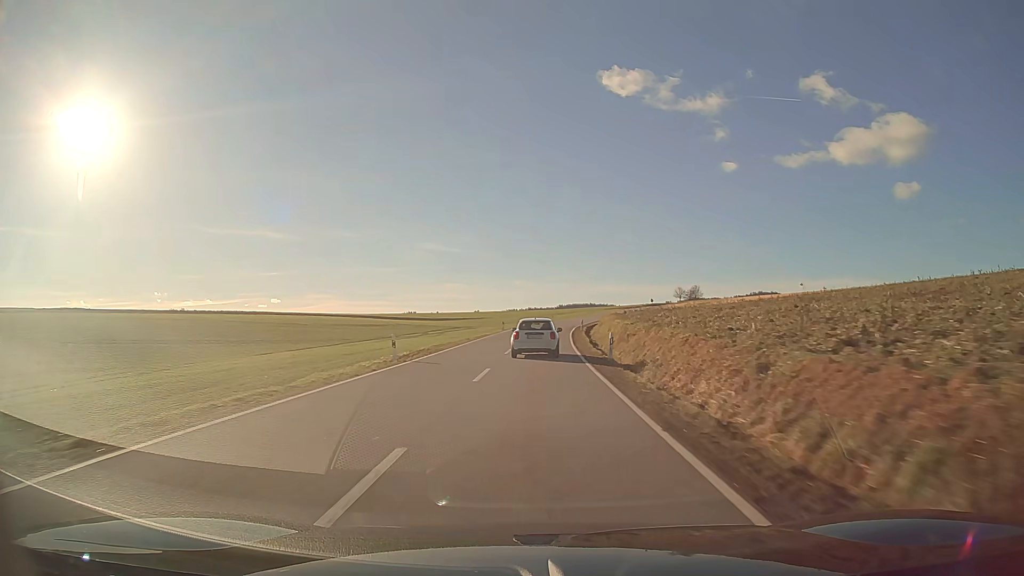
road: secondary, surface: asphalt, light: Day
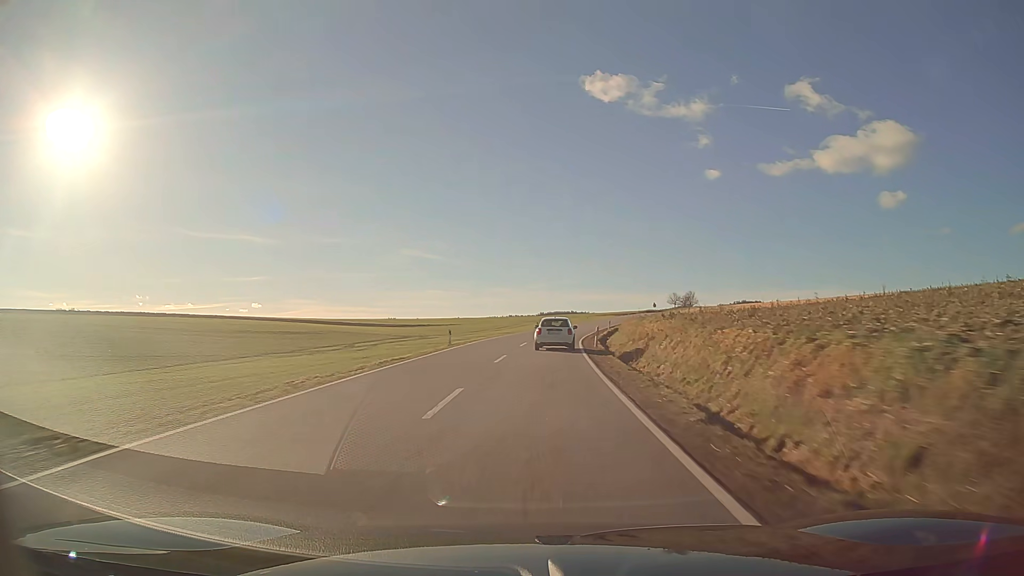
(+0.4, +30.1) m; +2°
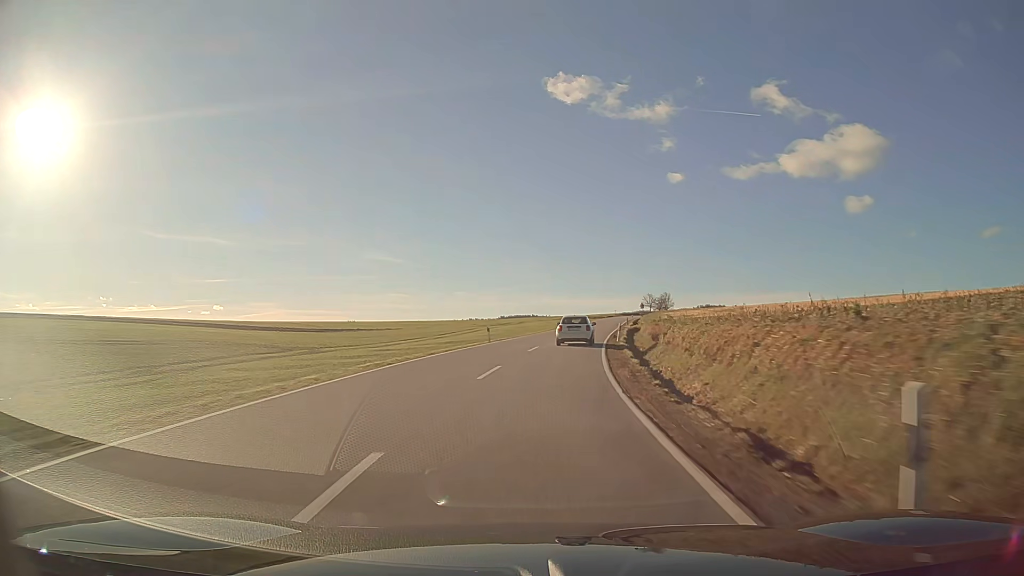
(+1.0, +30.6) m; +4°
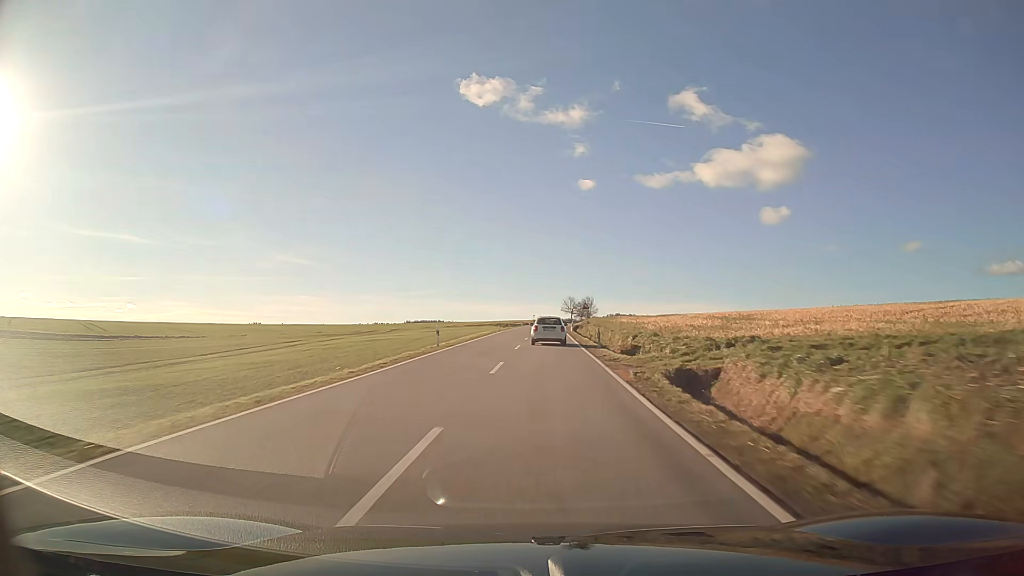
(+3.0, +46.3) m; +7°
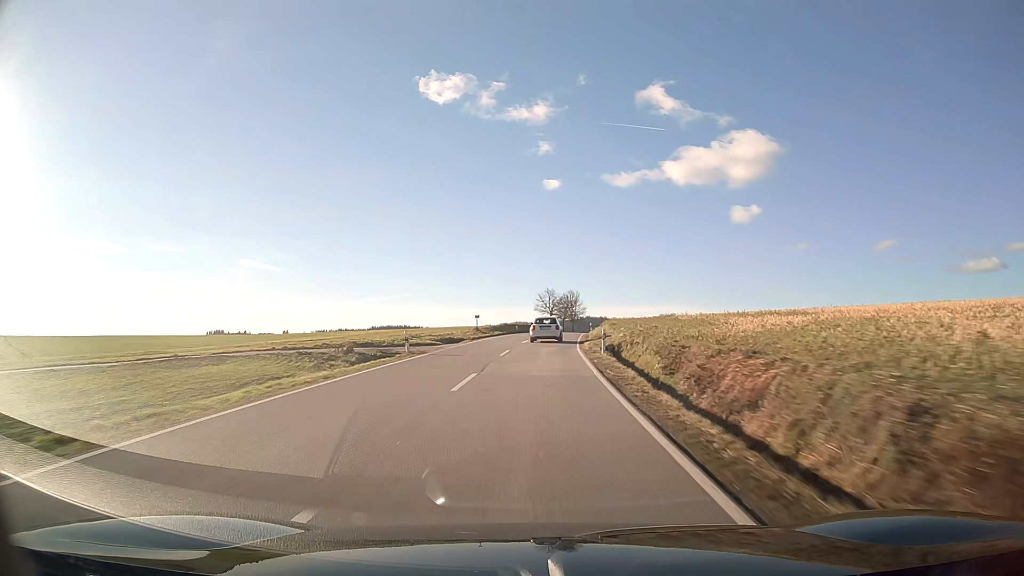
(+1.9, +75.9) m; +3°
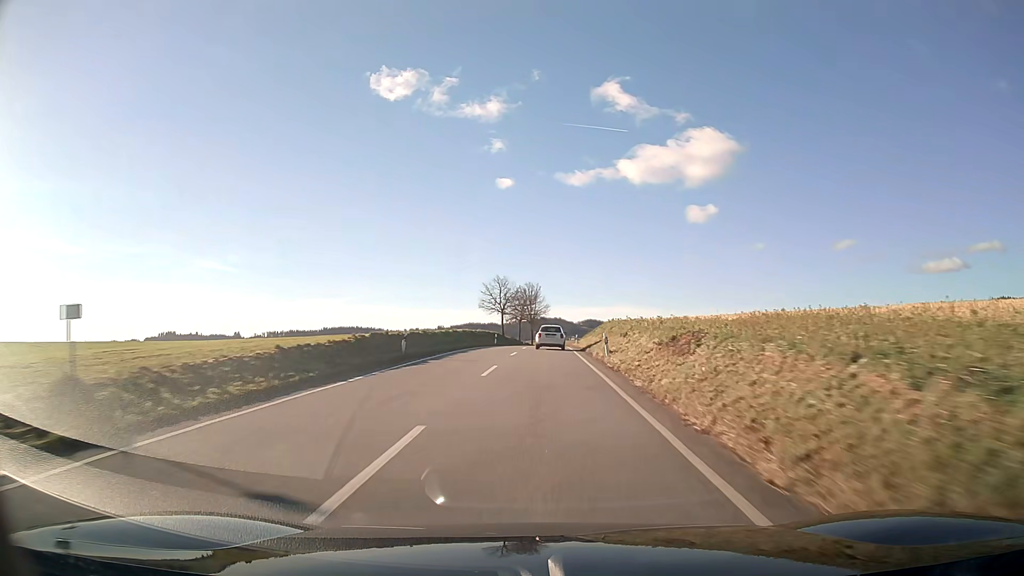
(+1.4, +44.1) m; +4°
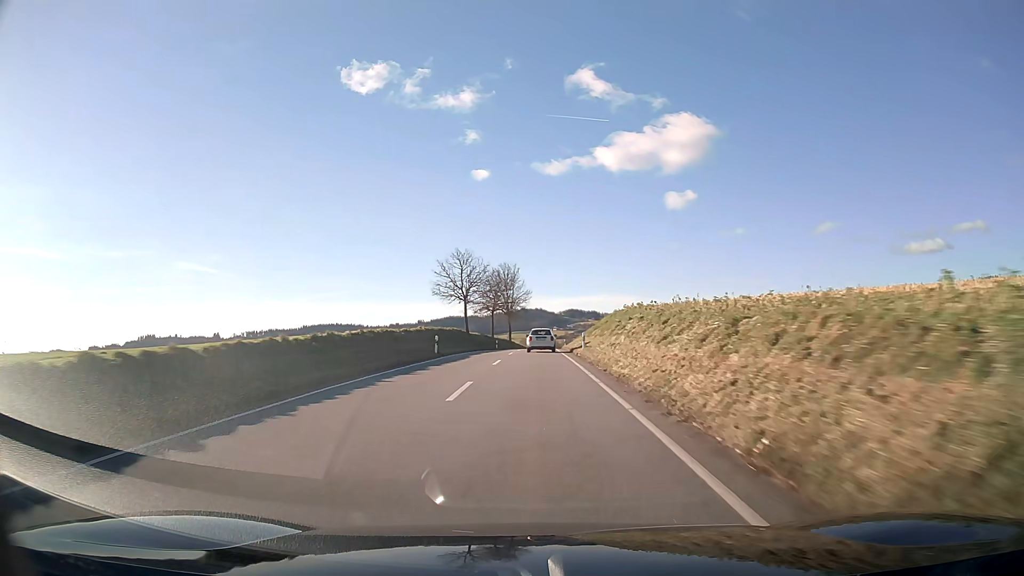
(+0.4, +28.8) m; +1°
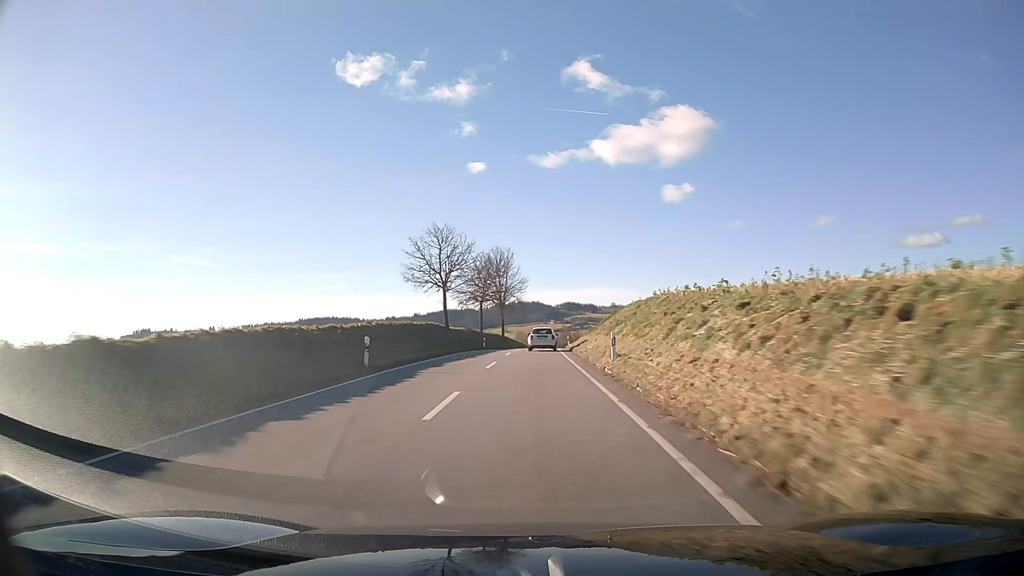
(0.0, +14.3) m; 0°
